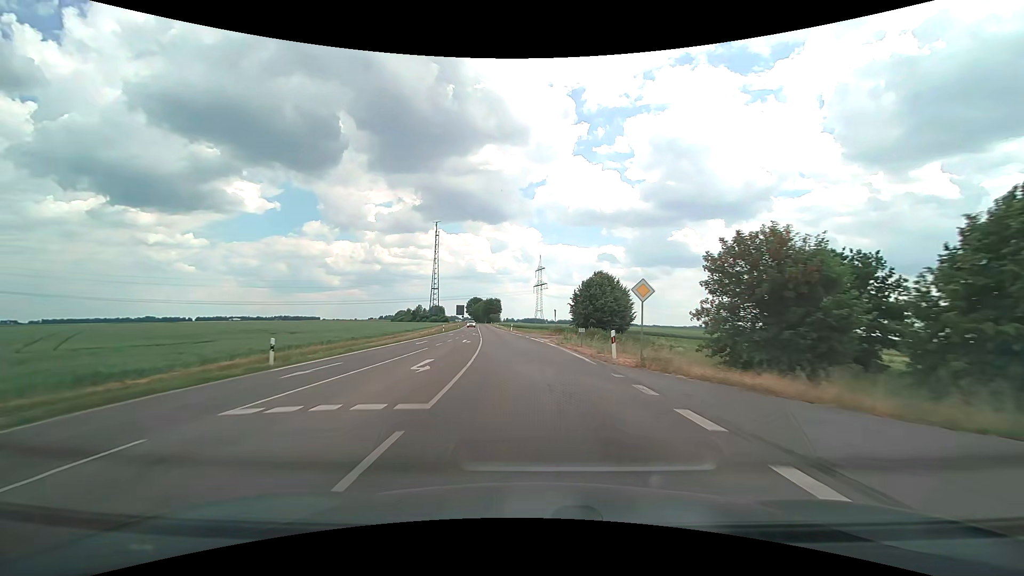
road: tertiary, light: Day
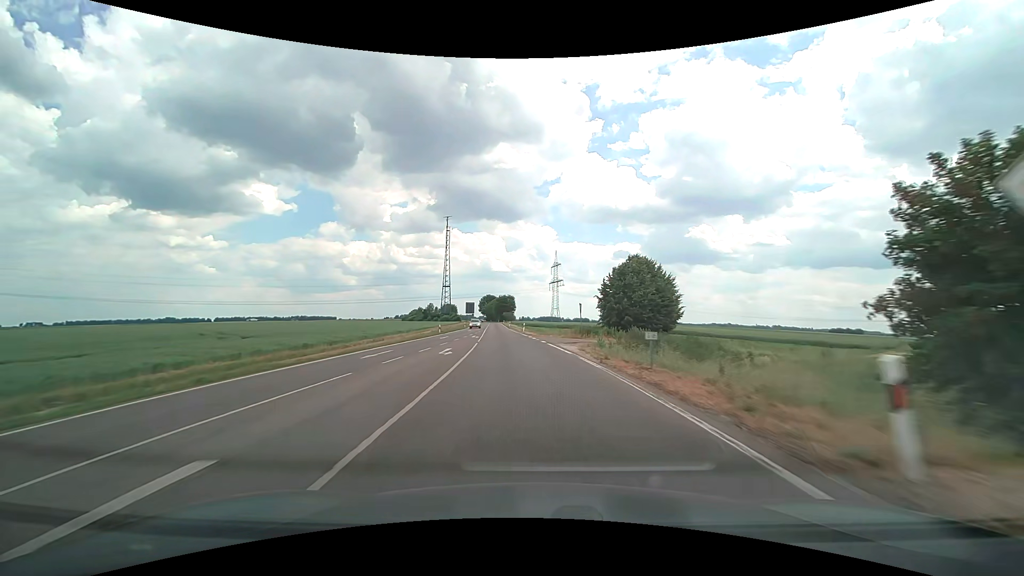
(-0.2, +13.1) m; -2°
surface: asphalt
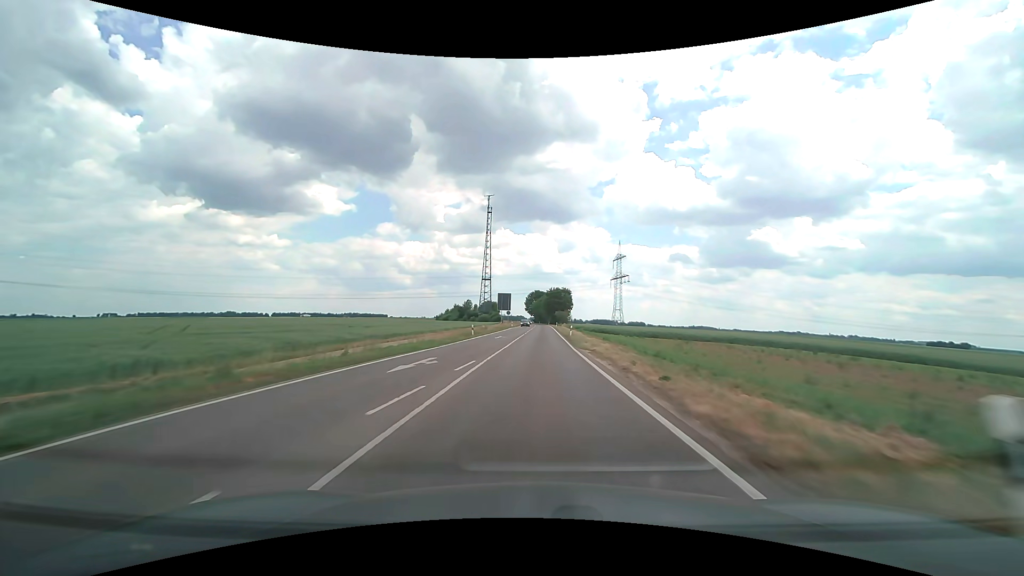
(-3.5, +51.9) m; -6°
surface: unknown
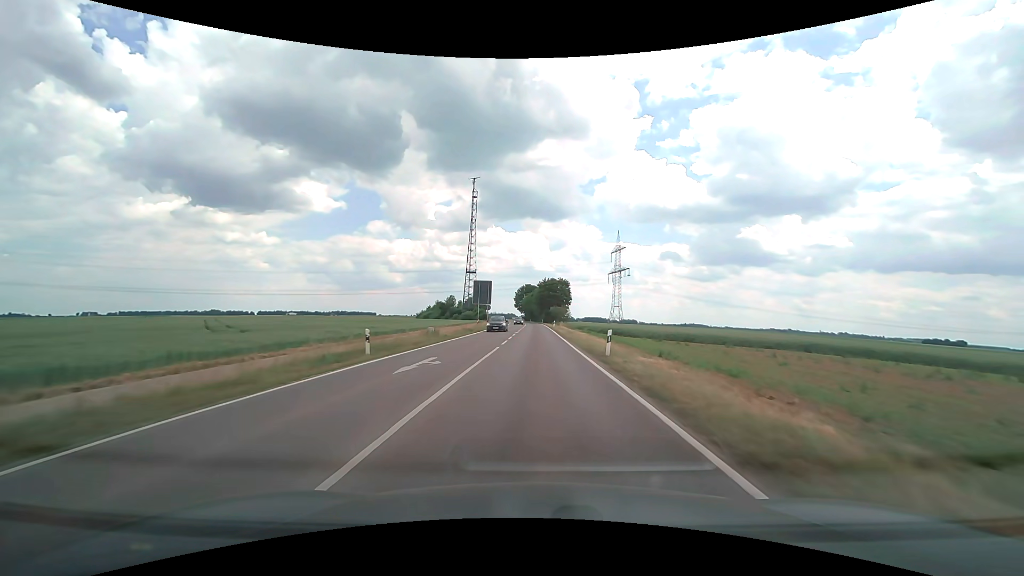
(+0.3, +25.7) m; +1°
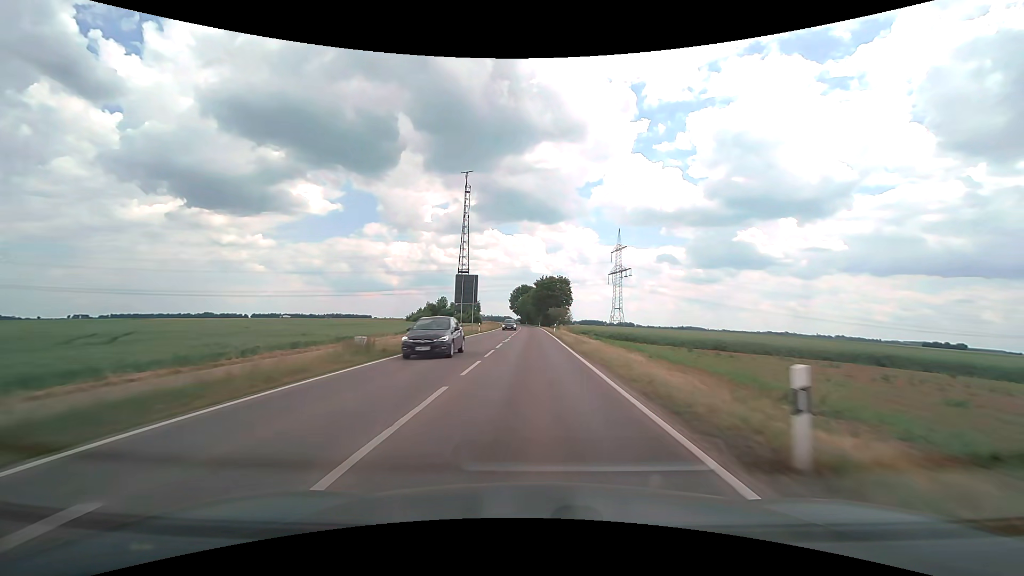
(+0.1, +12.8) m; +1°
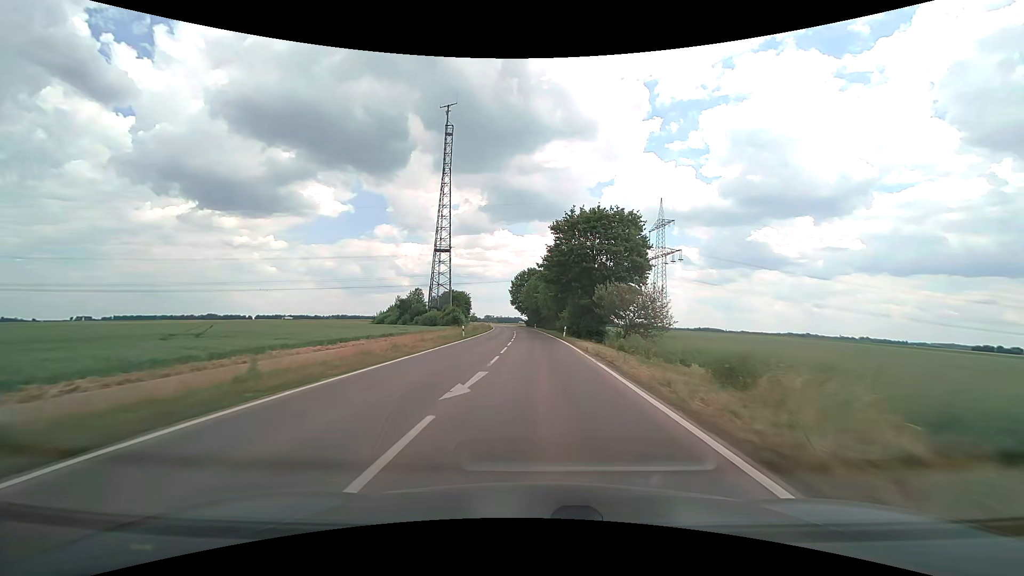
(-0.4, +63.3) m; -1°
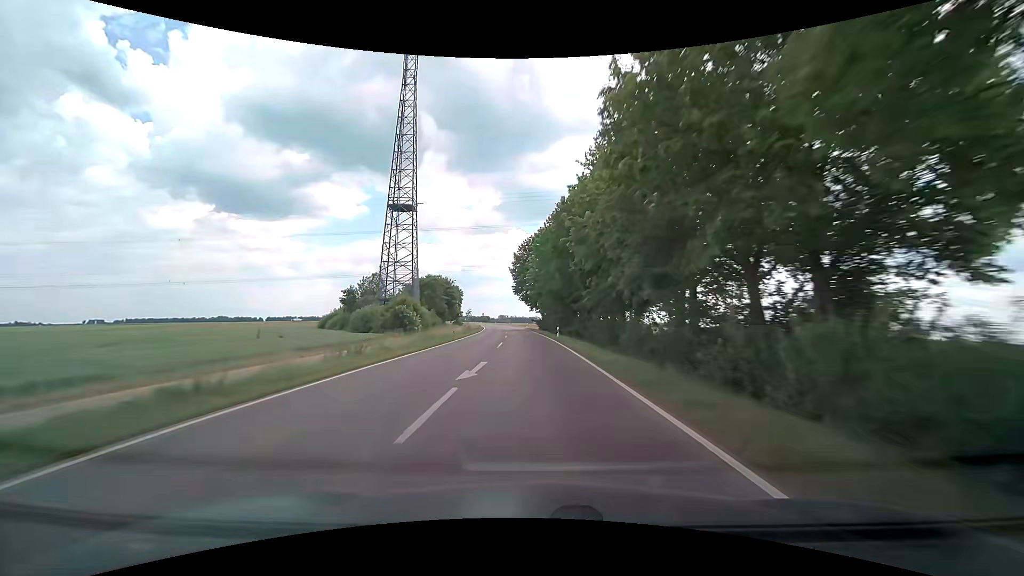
(-0.5, +51.7) m; -2°
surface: asphalt
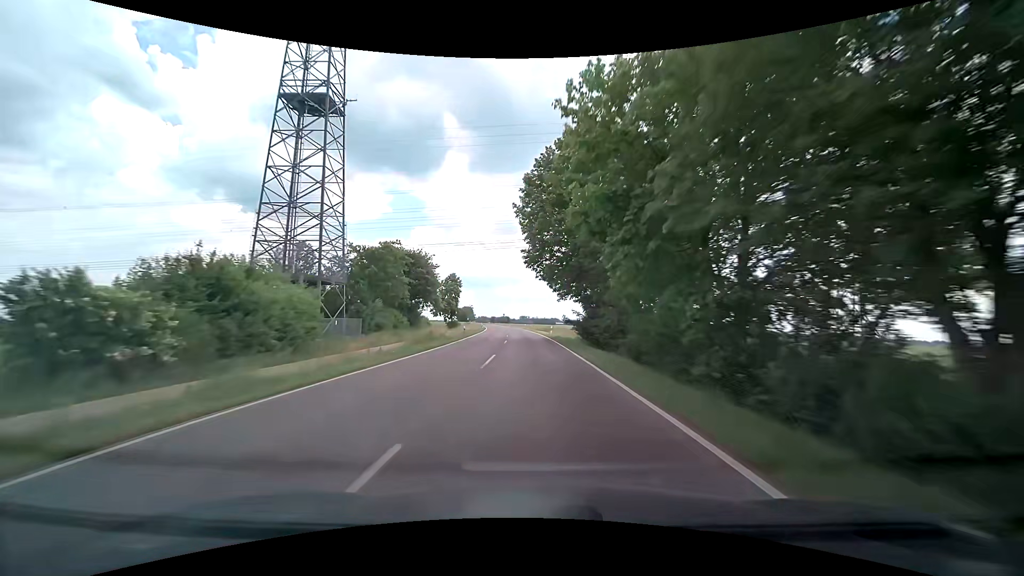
(-0.8, +40.7) m; -2°
(0, +10) (0, +20) (-1, +30) (-1, +40) (-1, +50) (-2, +60) (-3, +70) (-3, +80) (-4, +90) (-5, +100) m
